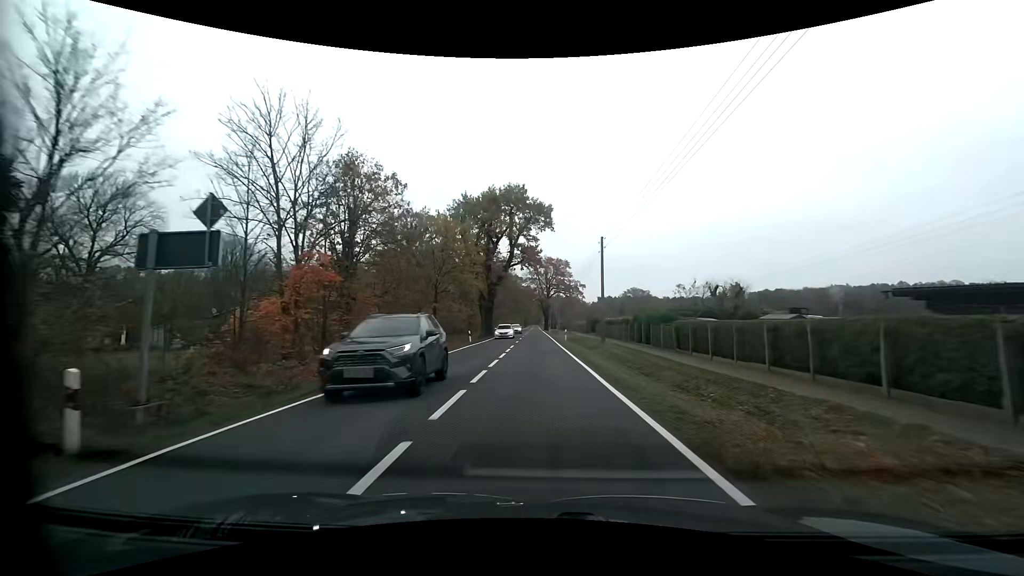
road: primary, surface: asphalt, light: Day
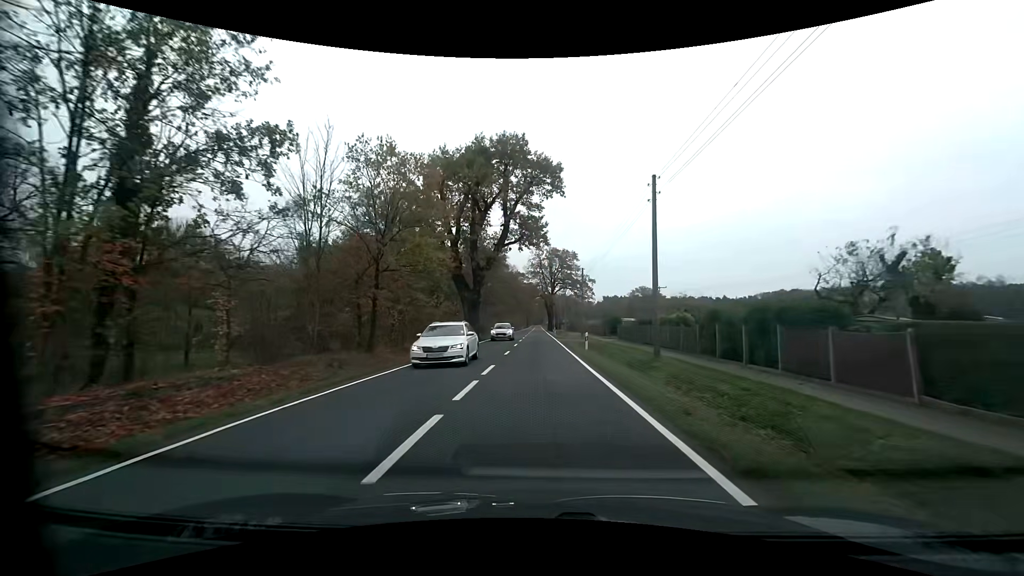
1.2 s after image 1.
(0.0, +16.3) m; 0°
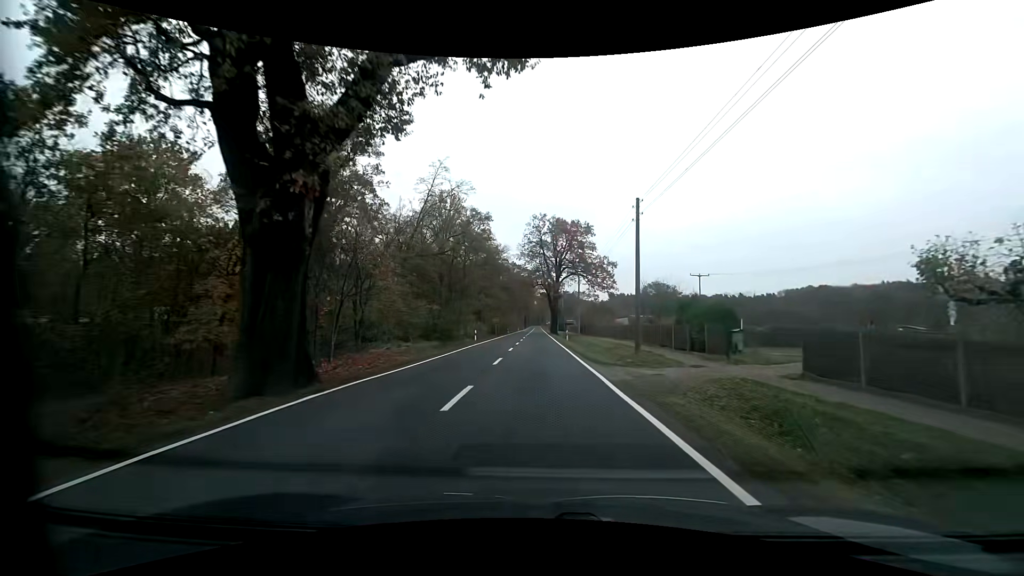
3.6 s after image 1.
(+0.1, +32.9) m; 0°
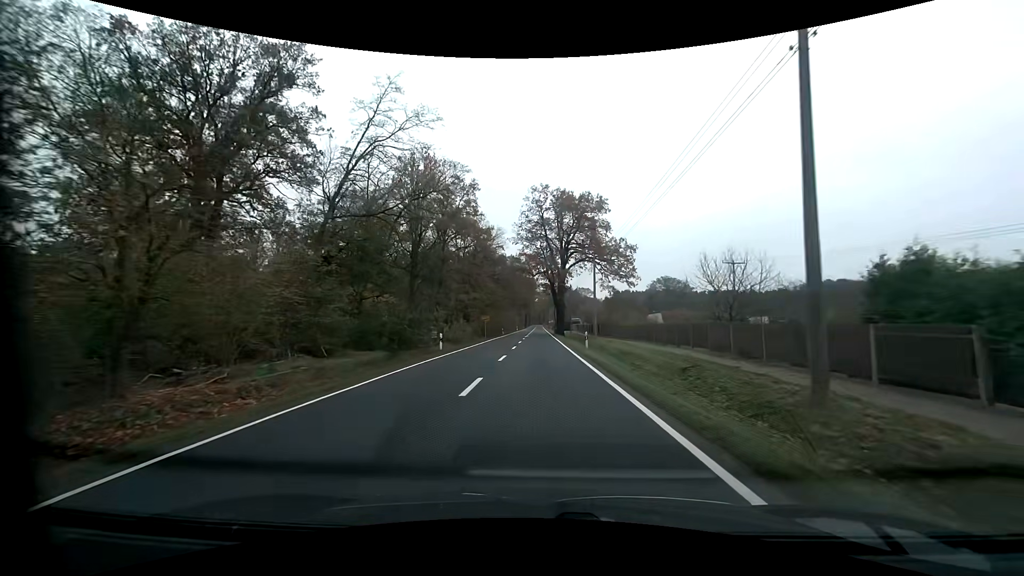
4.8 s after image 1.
(0.0, +16.4) m; 0°
(0, +10) (0, +20) (0, +30) (0, +40) (0, +50) (0, +60) (0, +70) (0, +80) (0, +90) (0, +100) m
